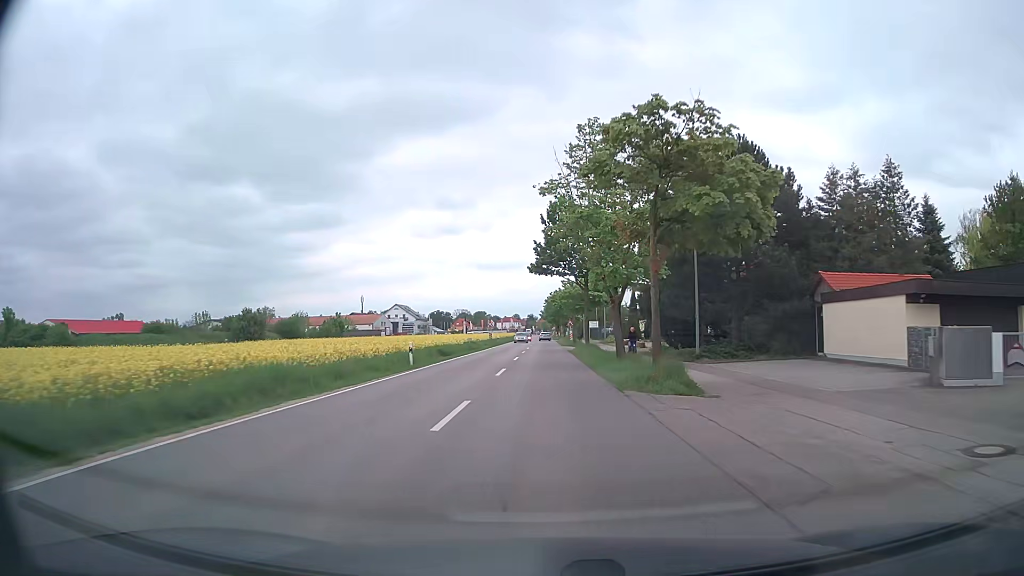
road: secondary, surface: asphalt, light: Day
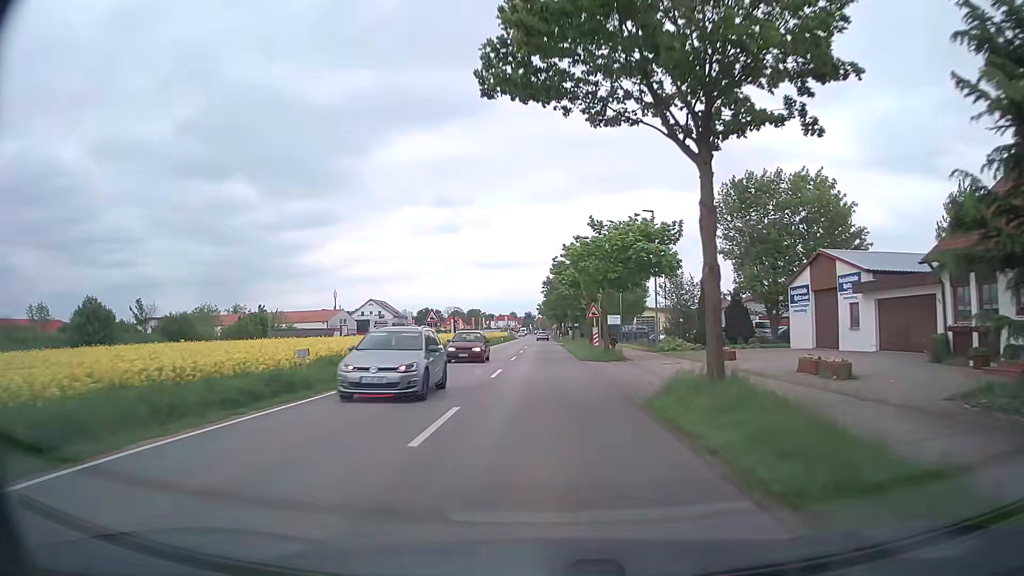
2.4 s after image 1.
(+0.1, +37.3) m; 0°
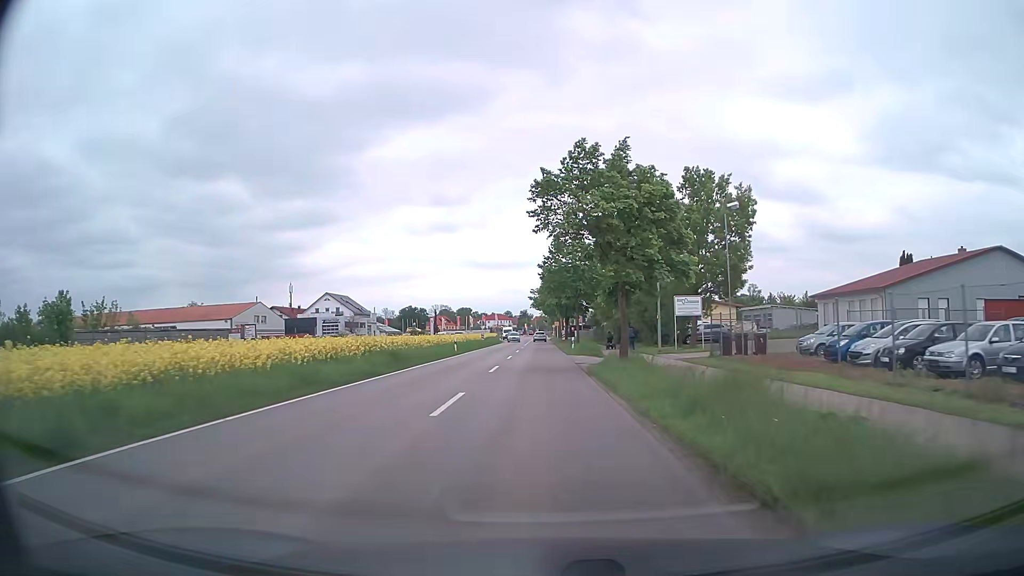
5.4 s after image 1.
(+0.4, +45.2) m; 0°
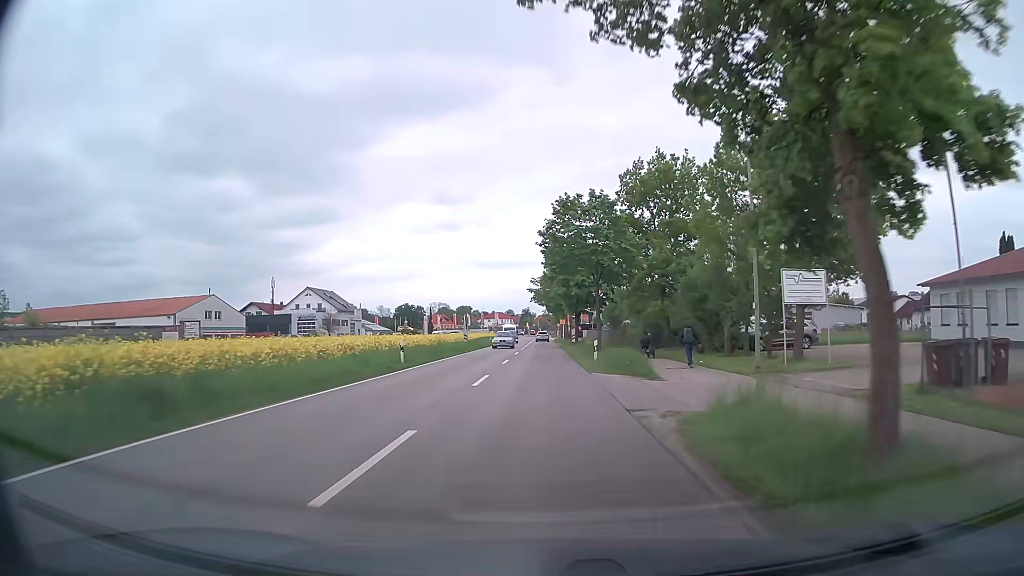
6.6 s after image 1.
(0.0, +17.8) m; 0°
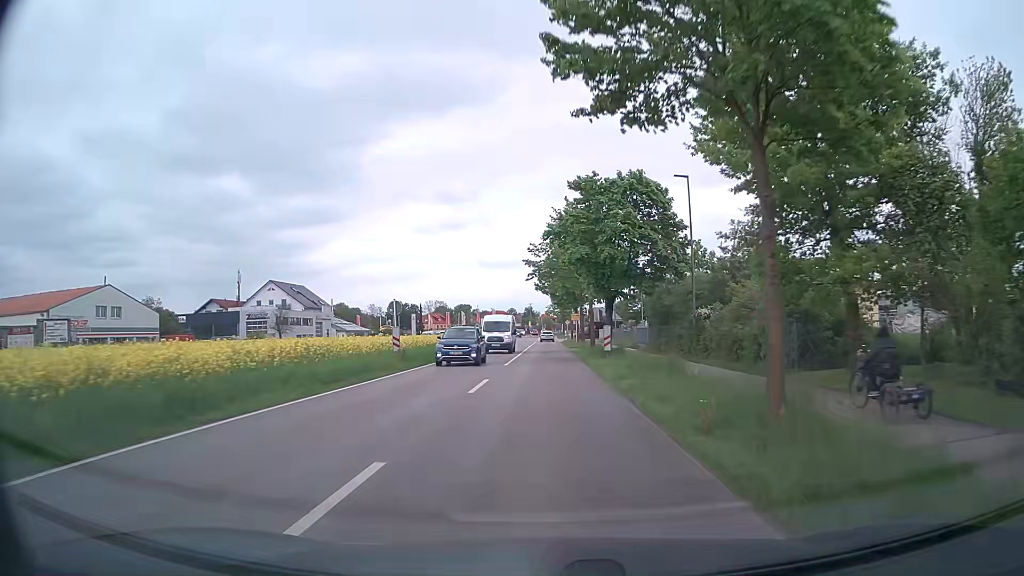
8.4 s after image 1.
(-0.1, +26.4) m; 0°
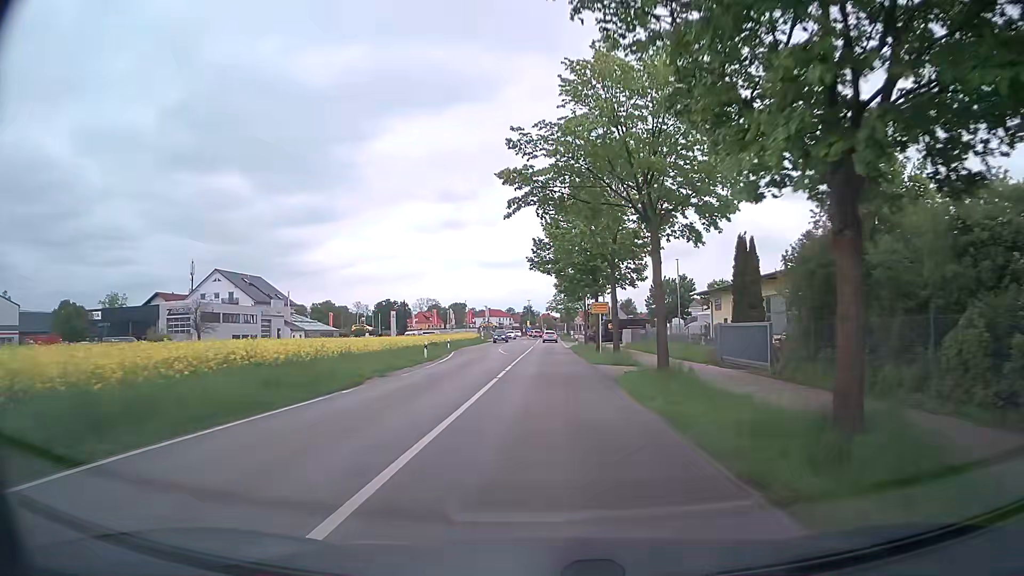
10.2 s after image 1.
(-0.3, +25.9) m; -1°
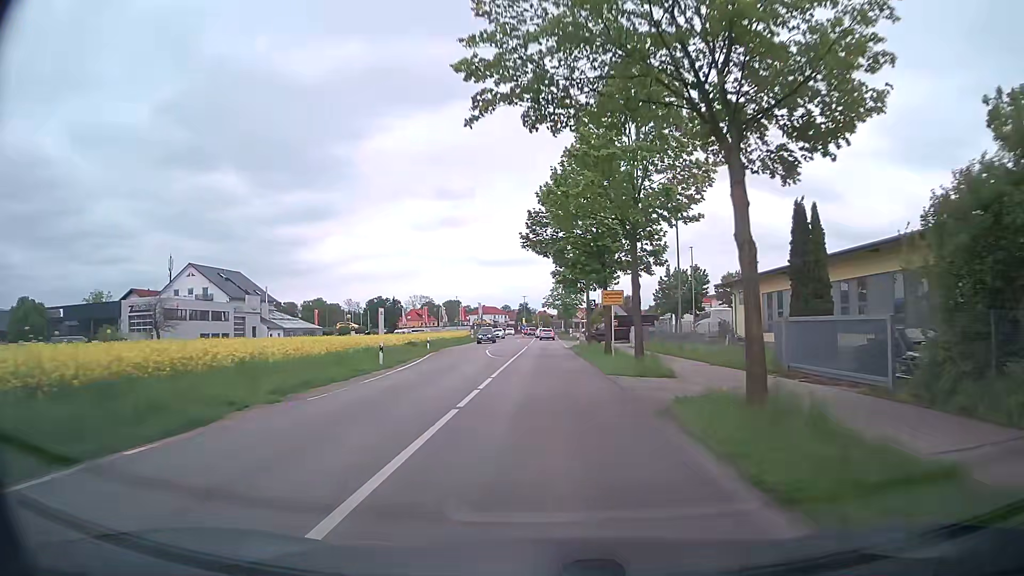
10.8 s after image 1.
(0.0, +8.5) m; 0°
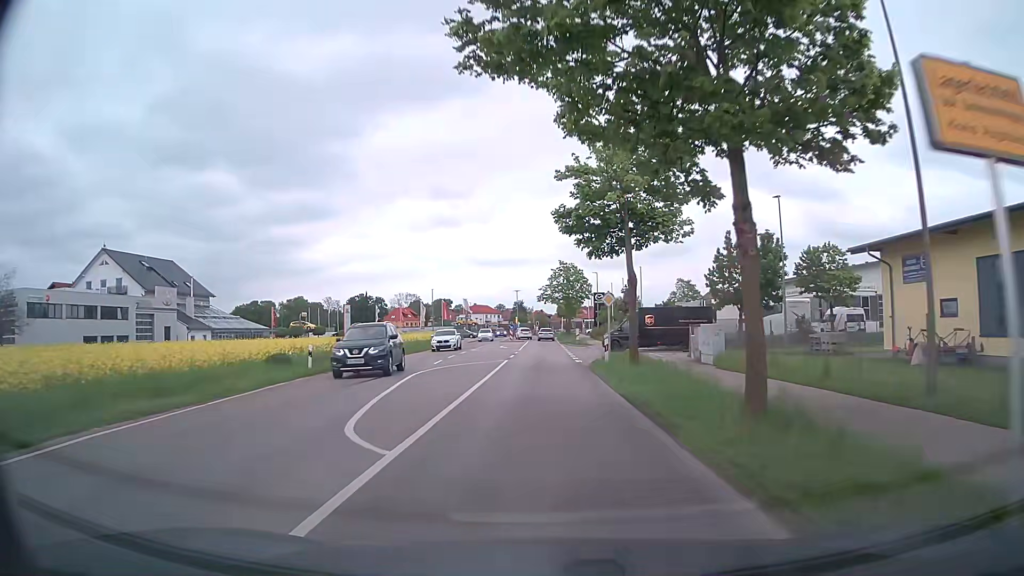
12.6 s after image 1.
(+0.2, +24.7) m; 0°
(0, +10) (0, +20) (0, +30) (0, +40) (0, +50) (0, +60) (0, +70) (0, +80) (0, +90) (0, +100) m
